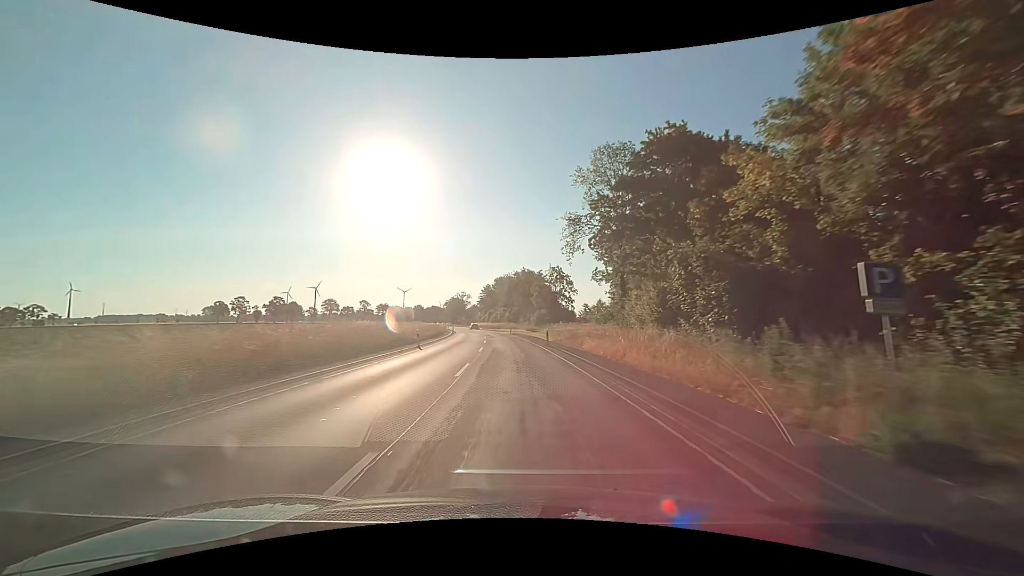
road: secondary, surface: asphalt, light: Day
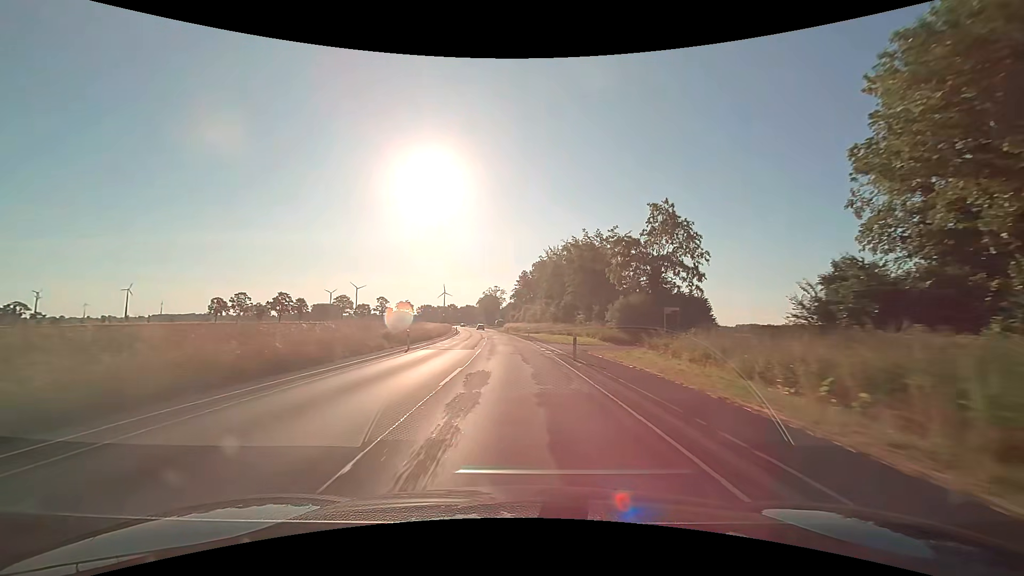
(-2.0, +50.0) m; -5°
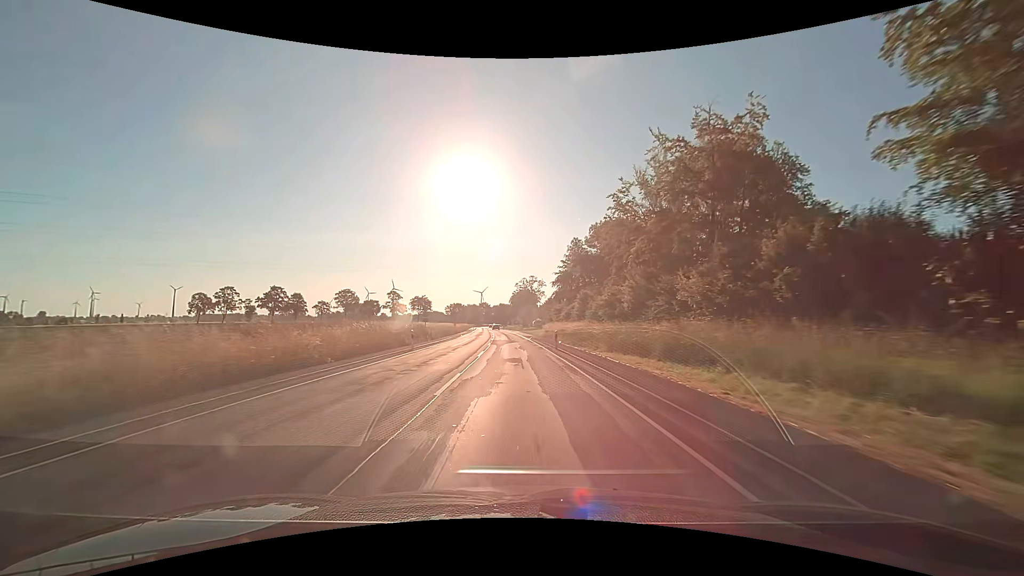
(-2.1, +50.0) m; -5°
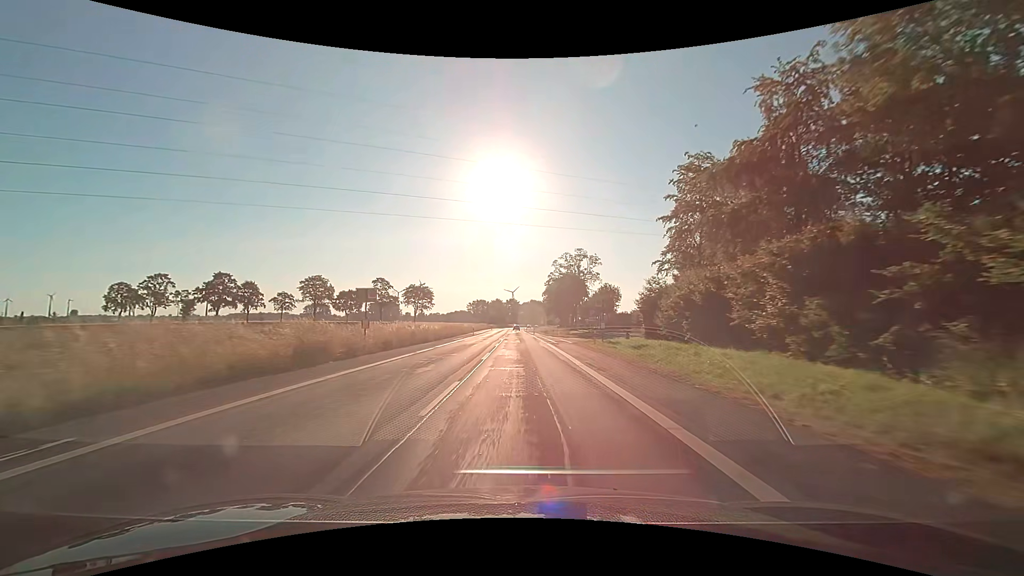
(-2.0, +62.6) m; -3°
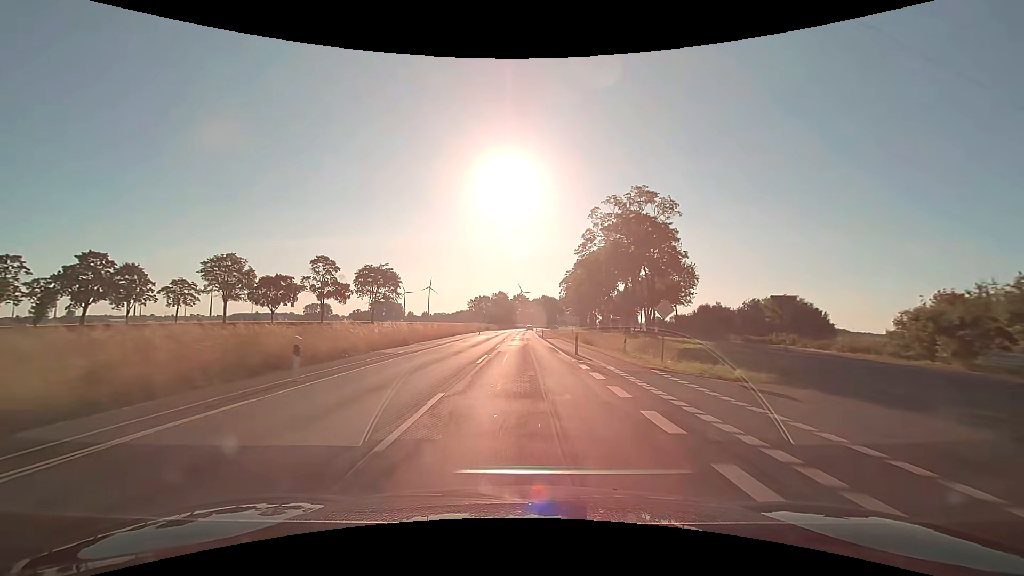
(-0.5, +50.2) m; -1°
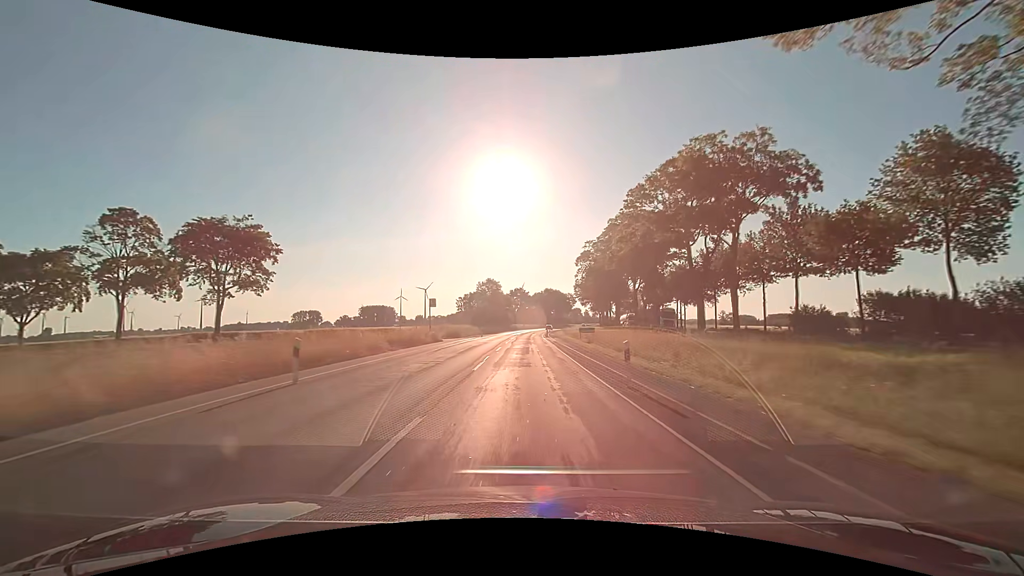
(-0.2, +50.1) m; 0°
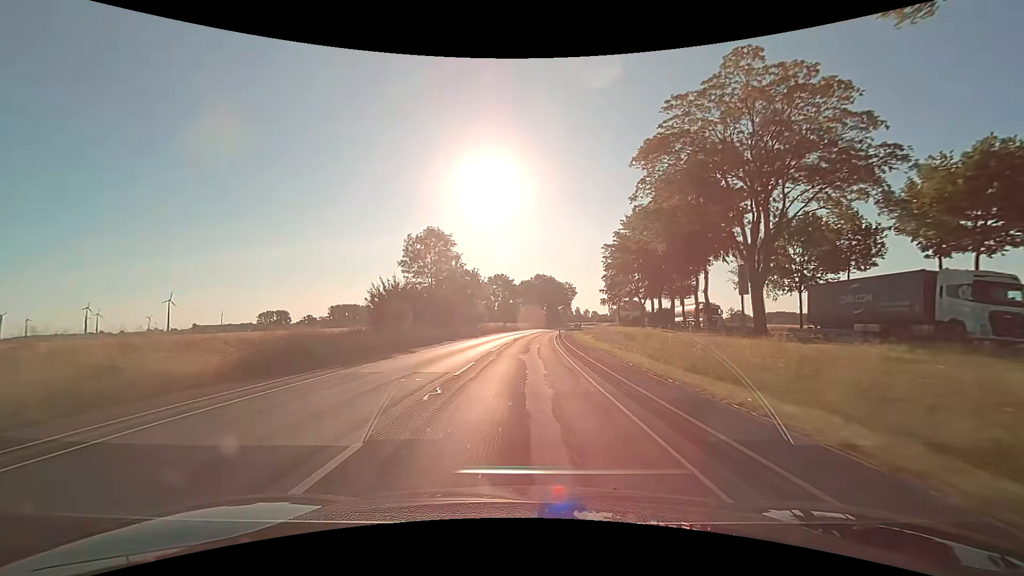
(+0.4, +62.7) m; +1°
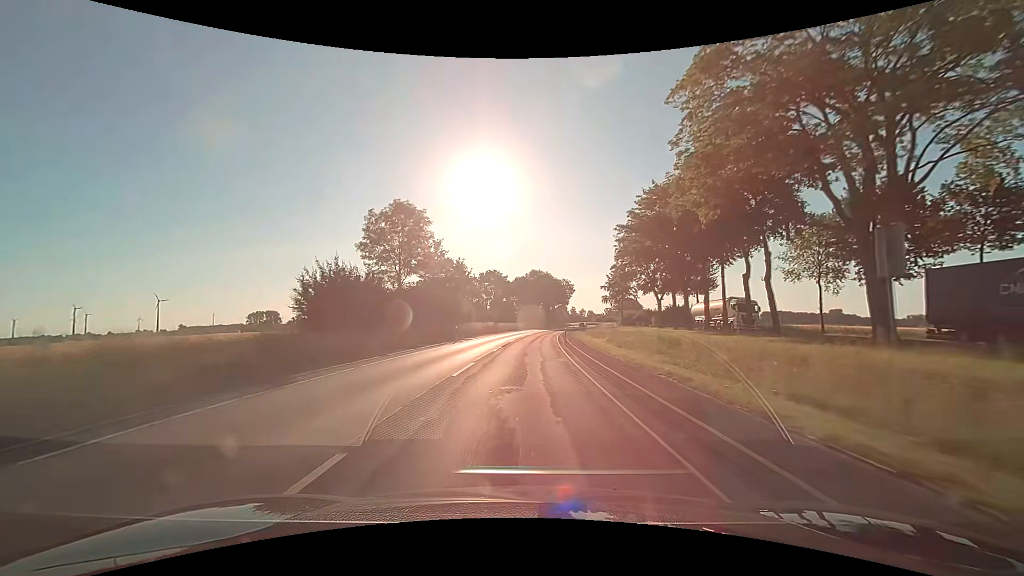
(+0.1, +12.6) m; +1°
(0, +10) (0, +20) (+1, +30) (+1, +40) (+2, +50) (+2, +60) (+3, +70) (+4, +80) (+6, +90) (+7, +100) m
